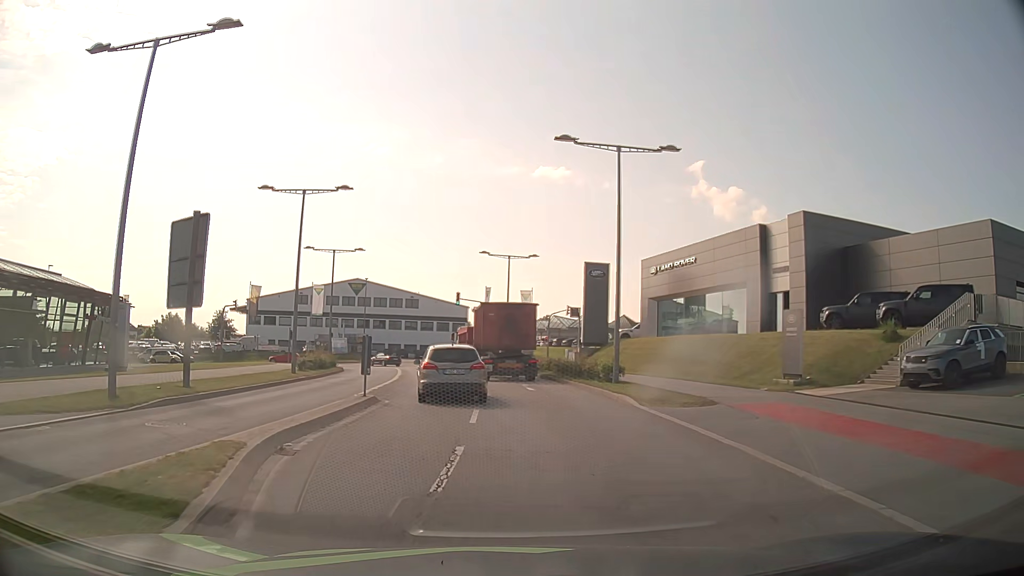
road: secondary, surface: asphalt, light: Day
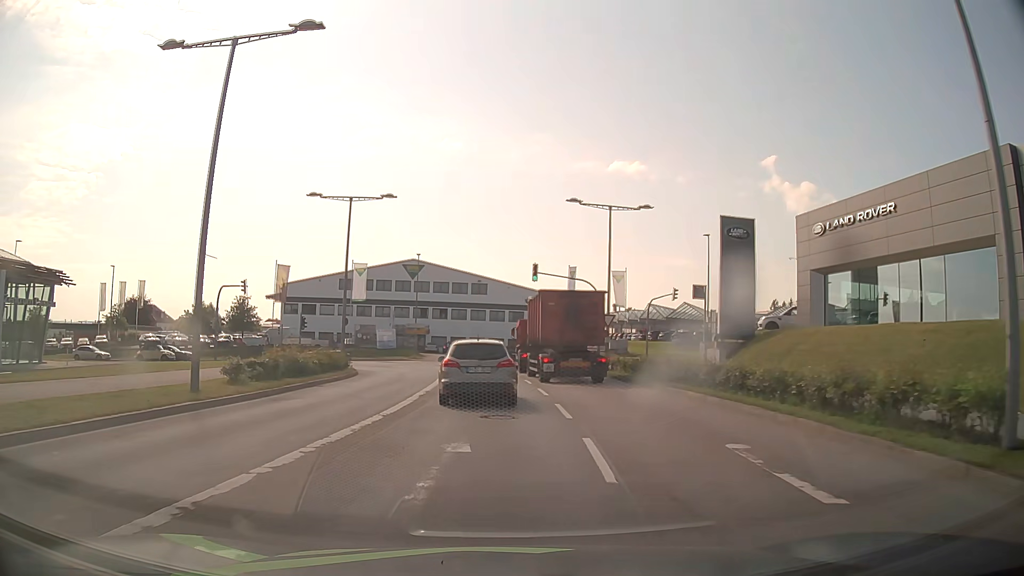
(-1.3, +18.0) m; -7°
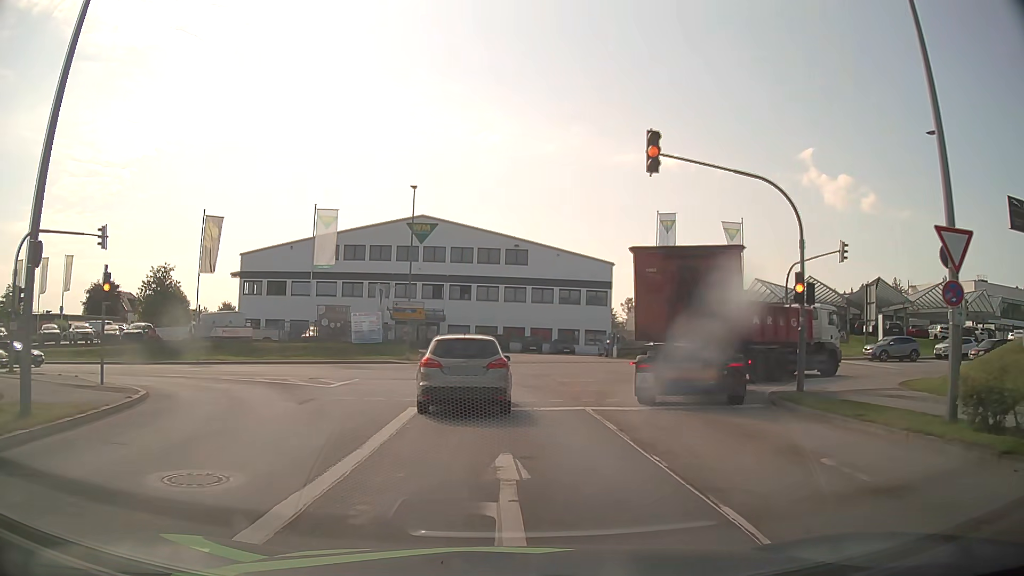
(-0.8, +26.6) m; -3°
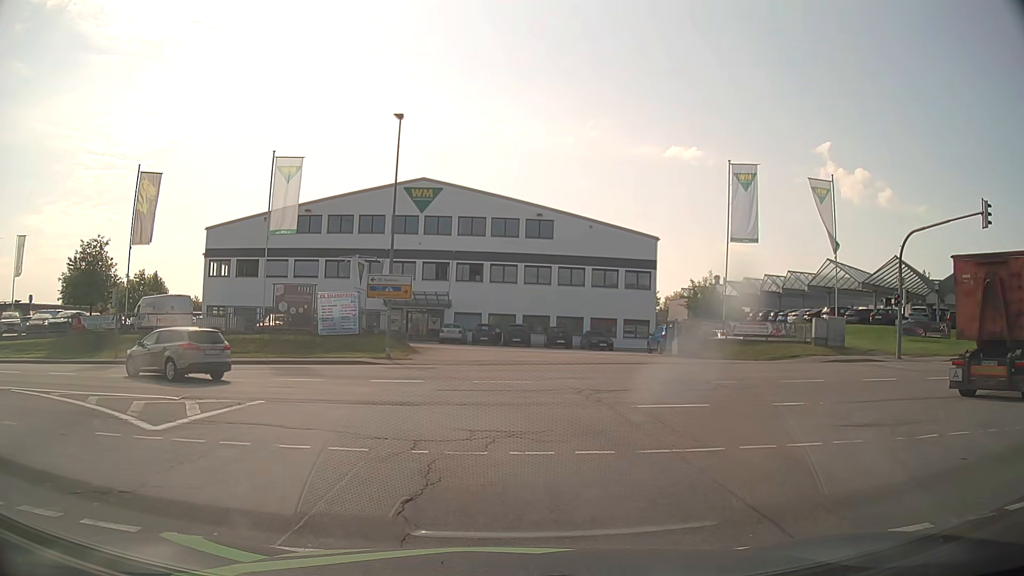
(-0.1, +11.3) m; -1°
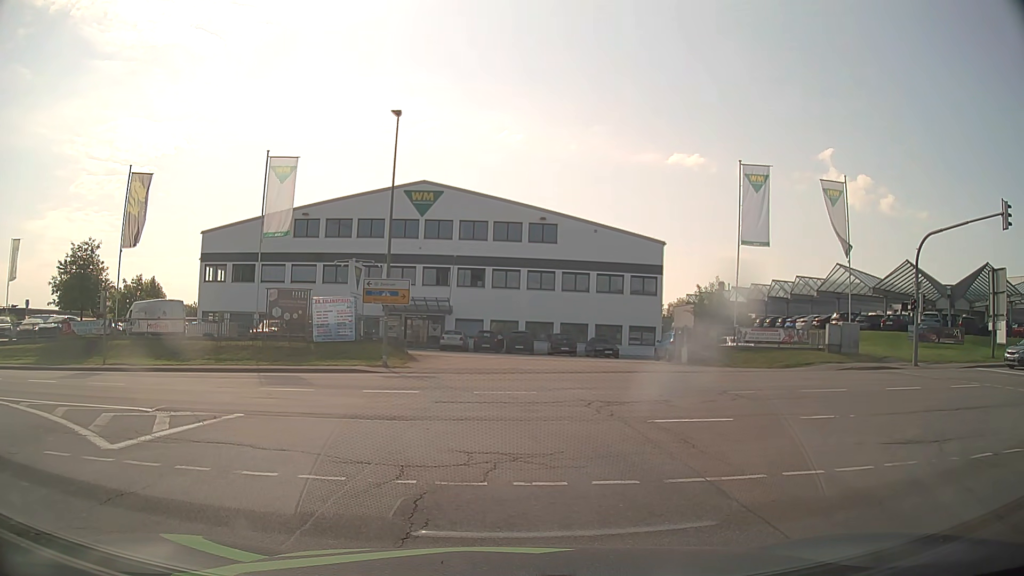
(0.0, +1.2) m; +2°
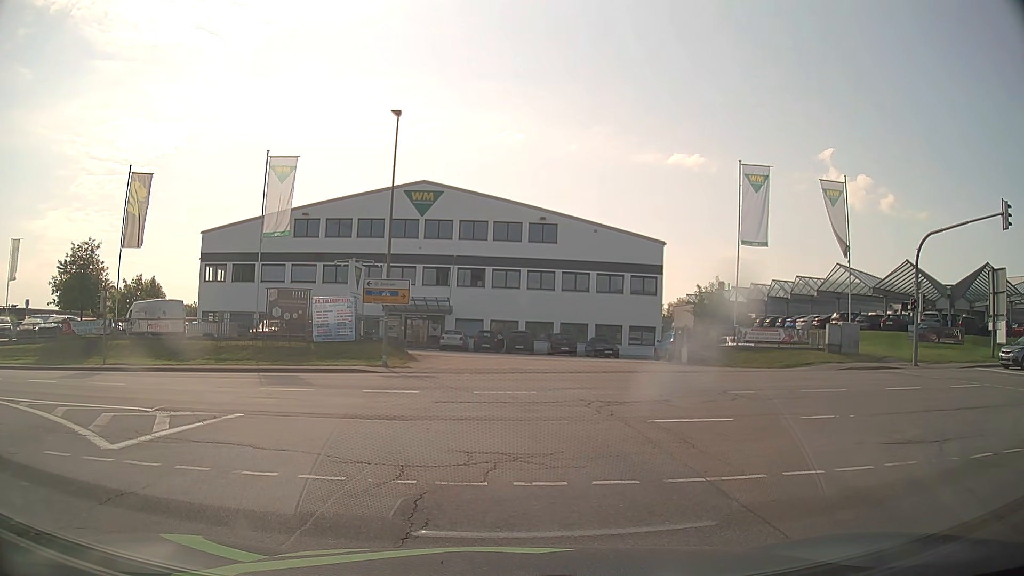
(0.0, 0.0) m; 0°
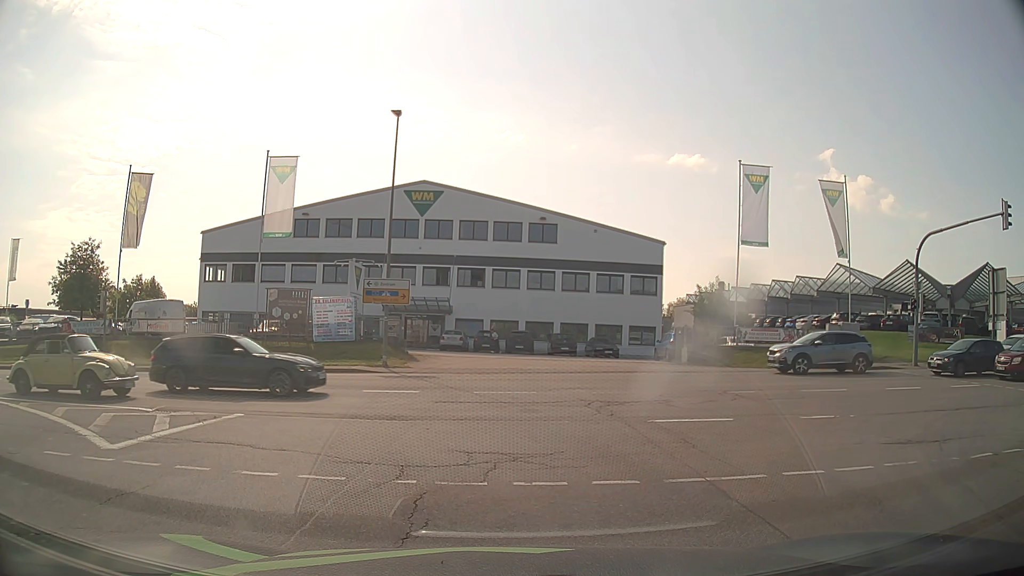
(0.0, 0.0) m; 0°
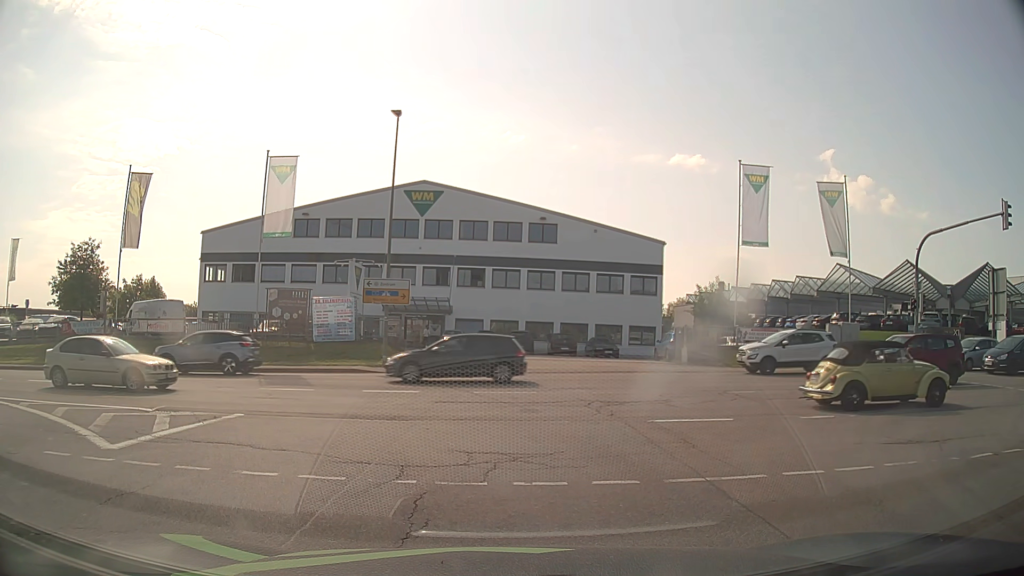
(0.0, 0.0) m; 0°
